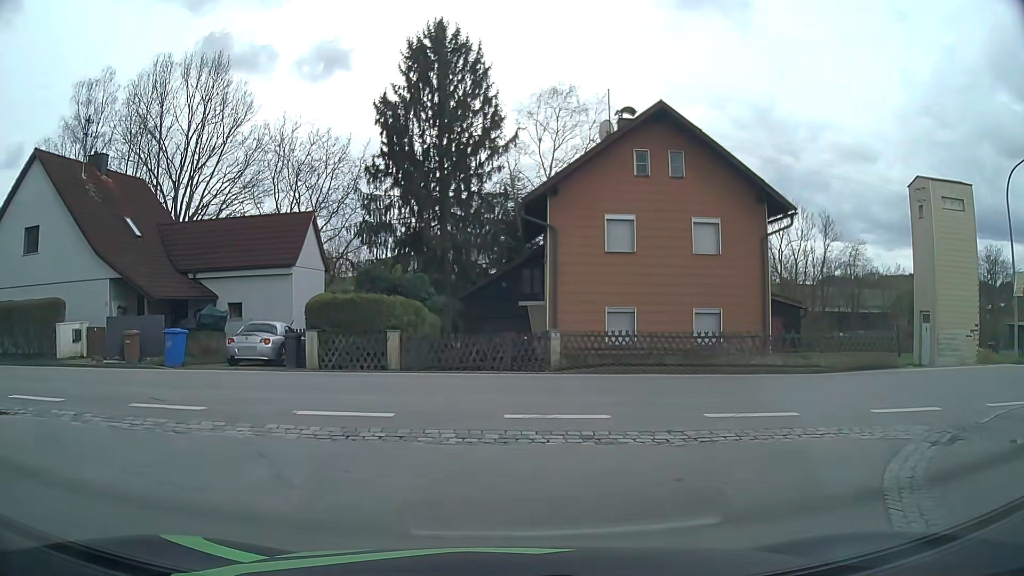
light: Day
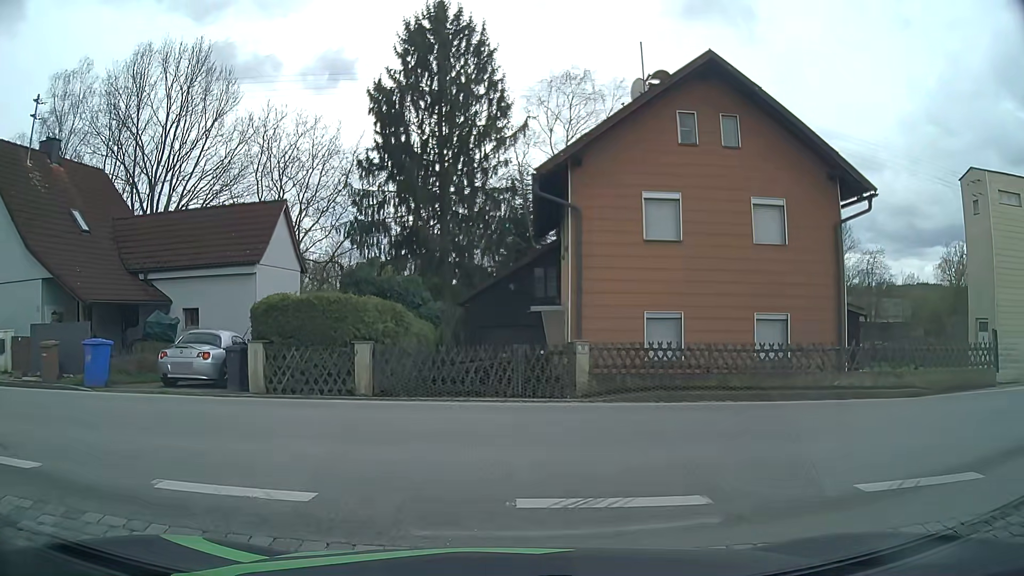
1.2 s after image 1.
(0.0, +4.2) m; 0°
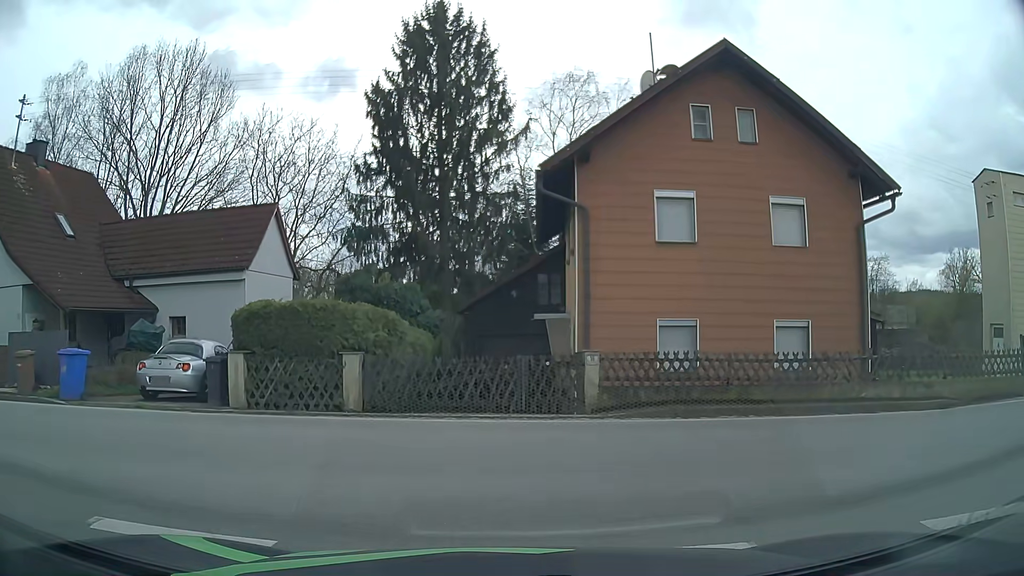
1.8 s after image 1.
(0.0, +0.9) m; -1°
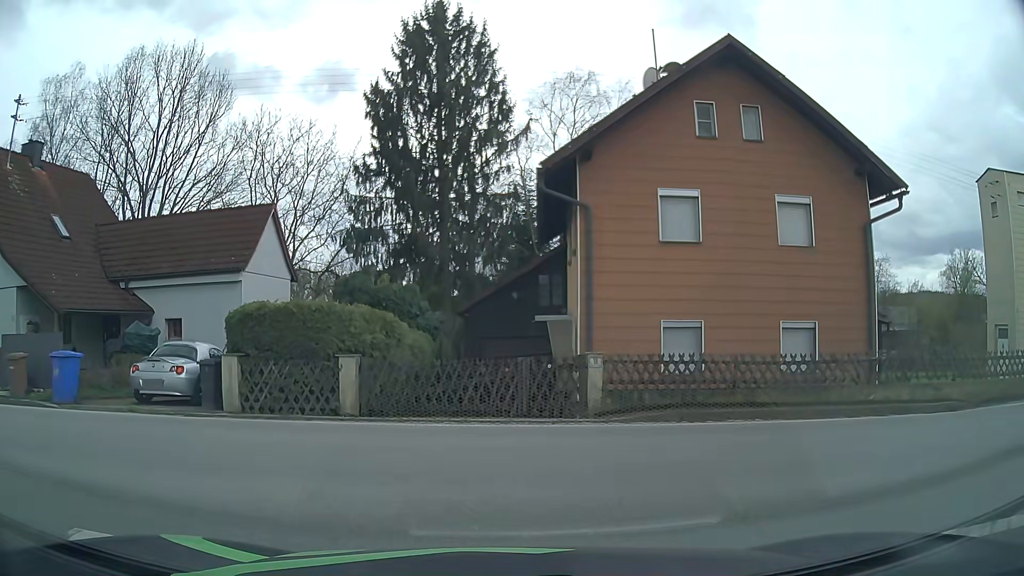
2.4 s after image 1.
(0.0, +0.3) m; 0°
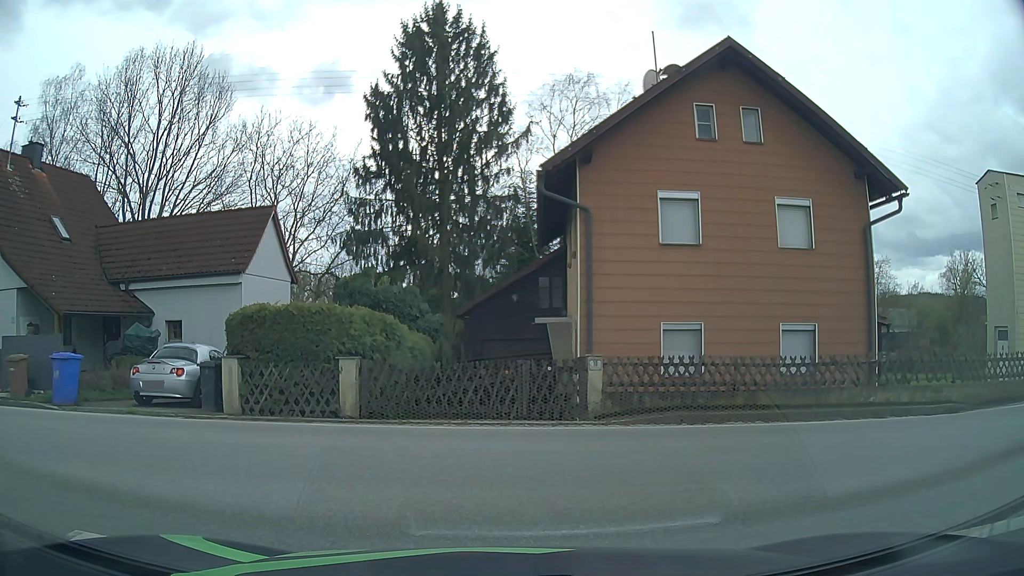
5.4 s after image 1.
(0.0, +0.1) m; 0°
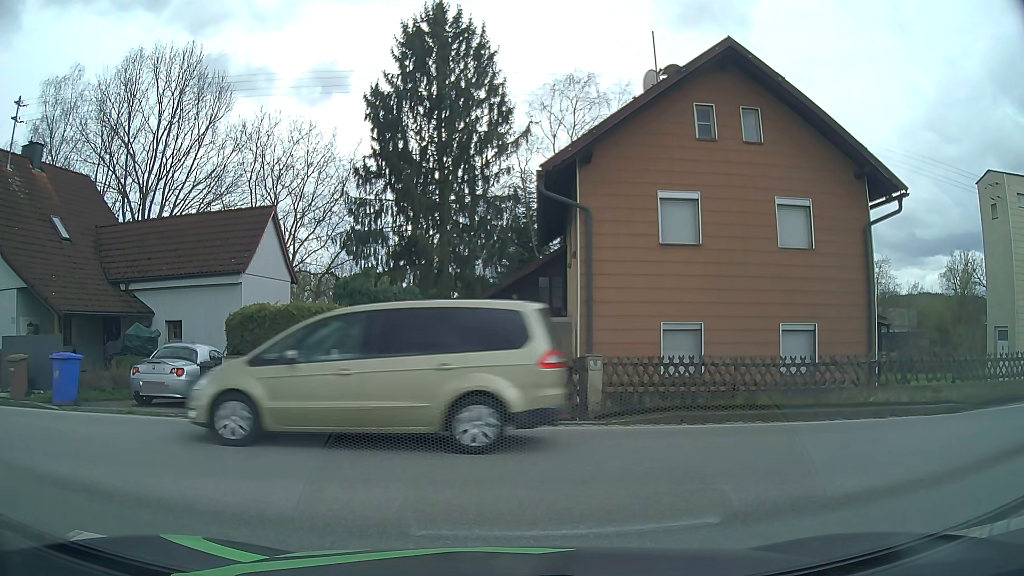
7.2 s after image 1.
(0.0, 0.0) m; 0°
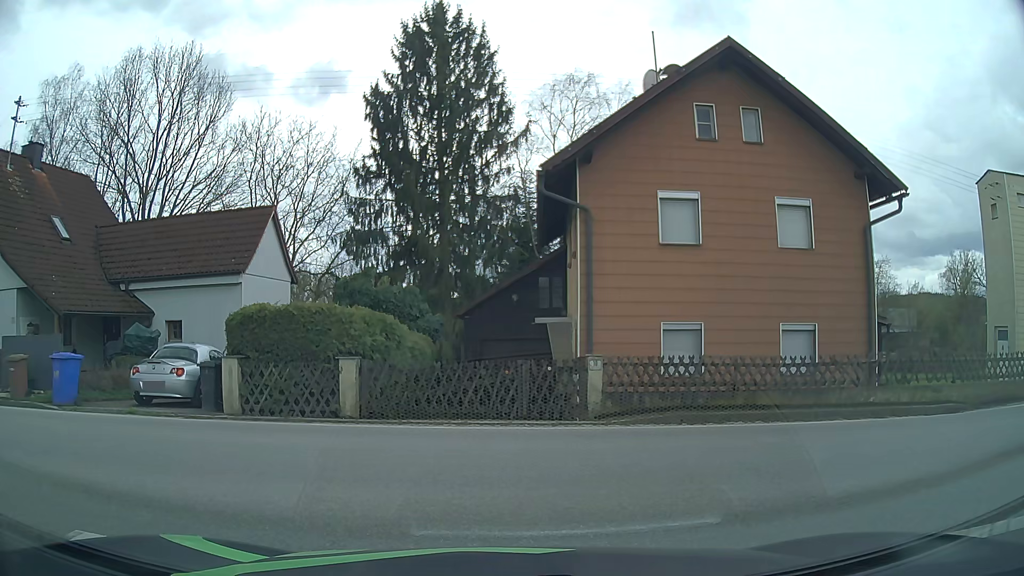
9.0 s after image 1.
(0.0, 0.0) m; 0°
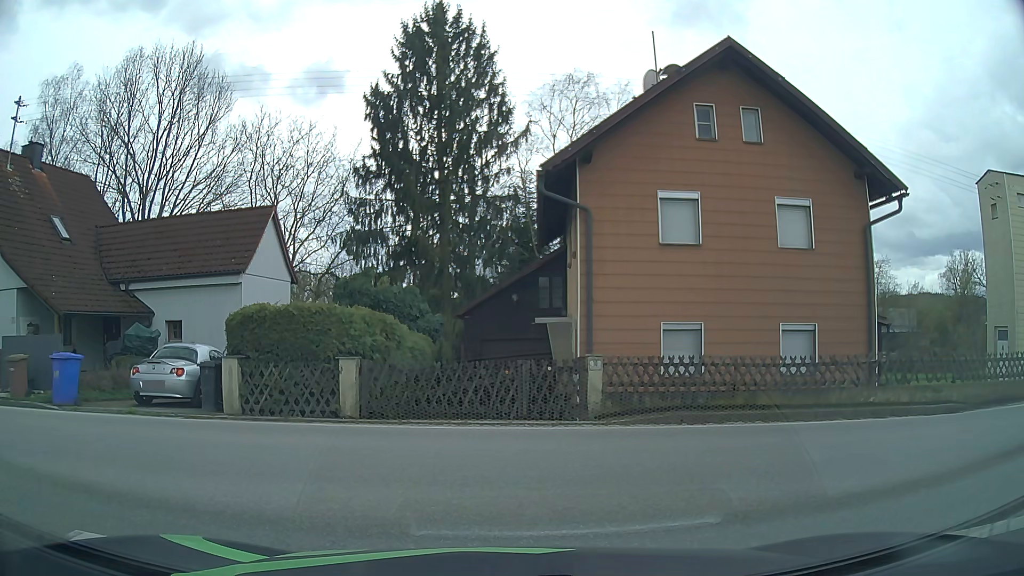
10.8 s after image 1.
(0.0, 0.0) m; 0°
